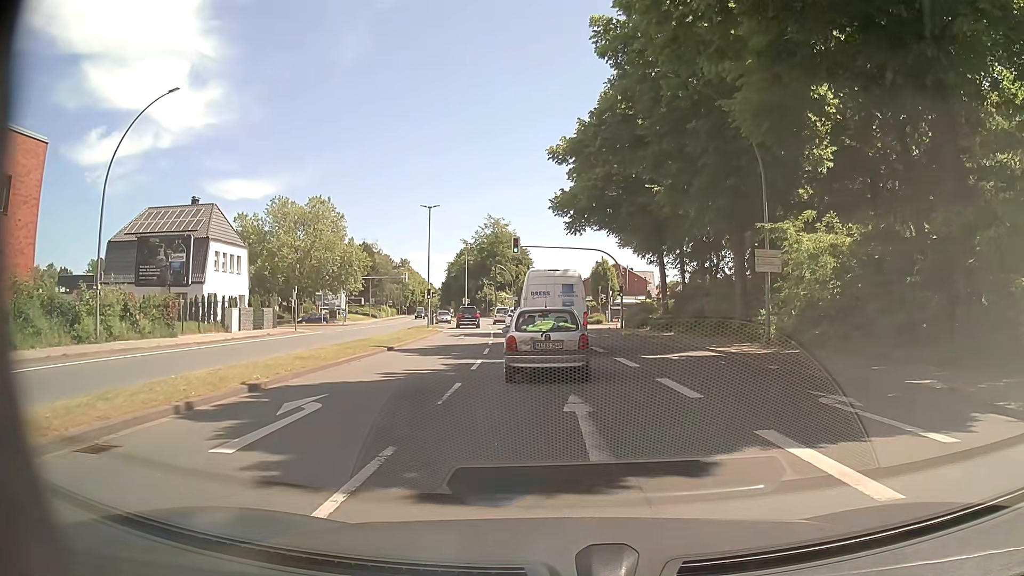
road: primary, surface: asphalt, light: Day
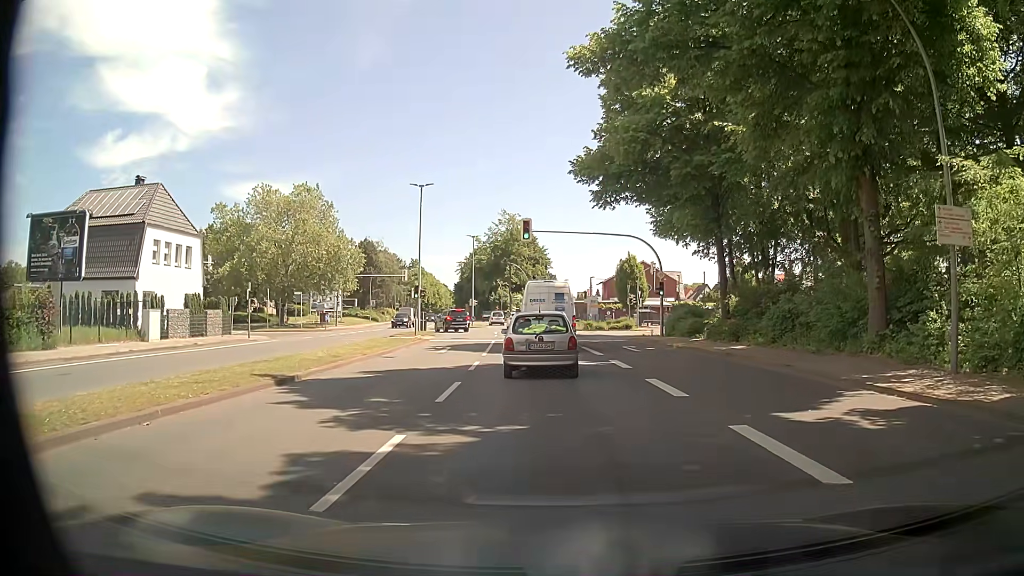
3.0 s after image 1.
(-0.2, +11.3) m; -2°
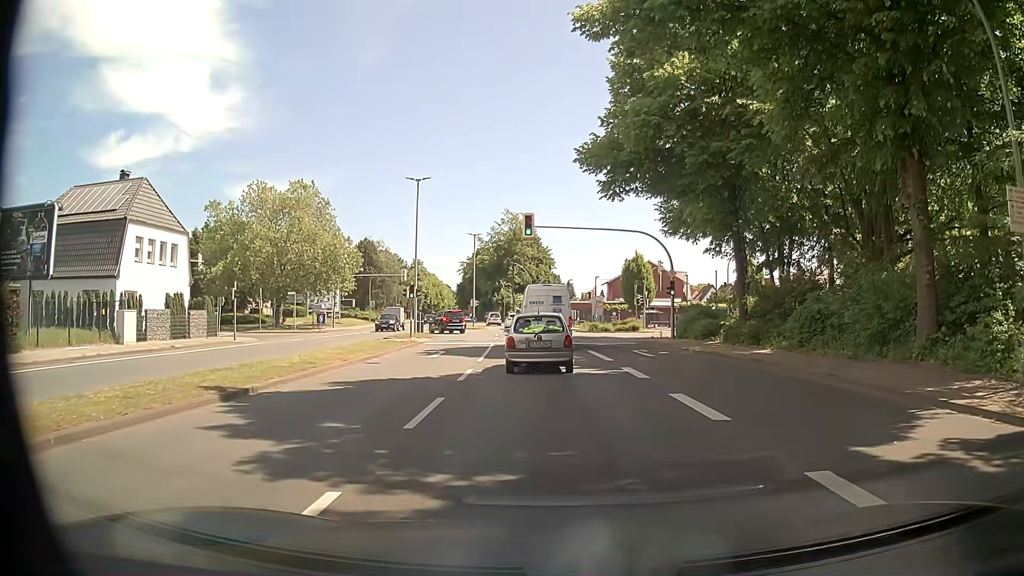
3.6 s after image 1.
(0.0, +2.5) m; 0°
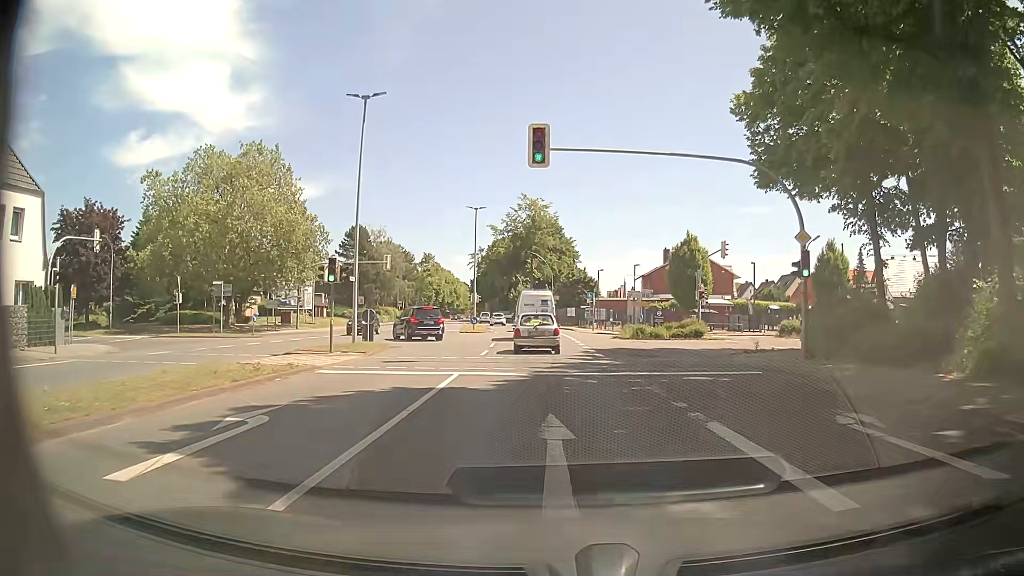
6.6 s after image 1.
(-0.4, +18.2) m; -4°
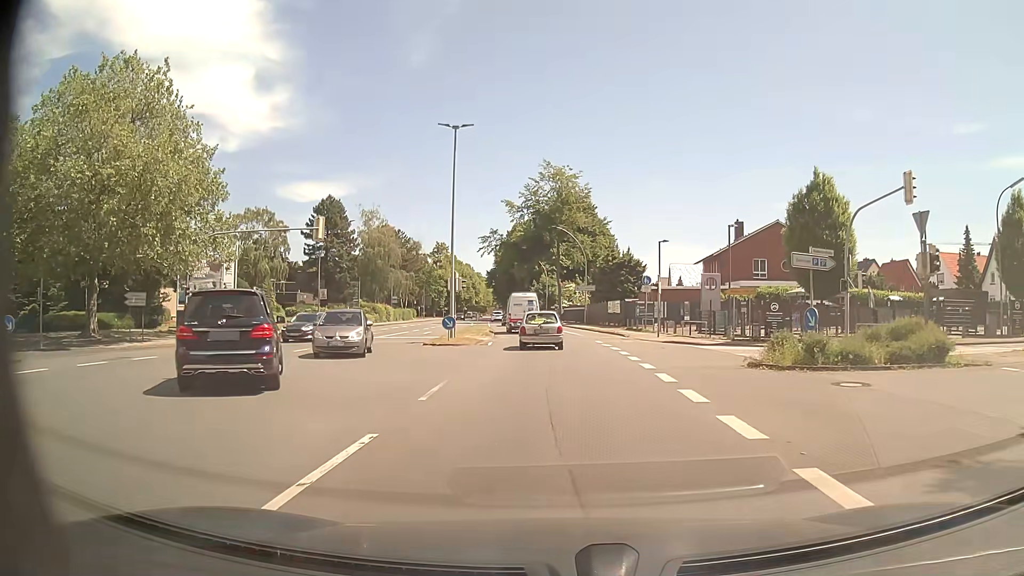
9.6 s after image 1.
(+0.1, +24.5) m; -2°
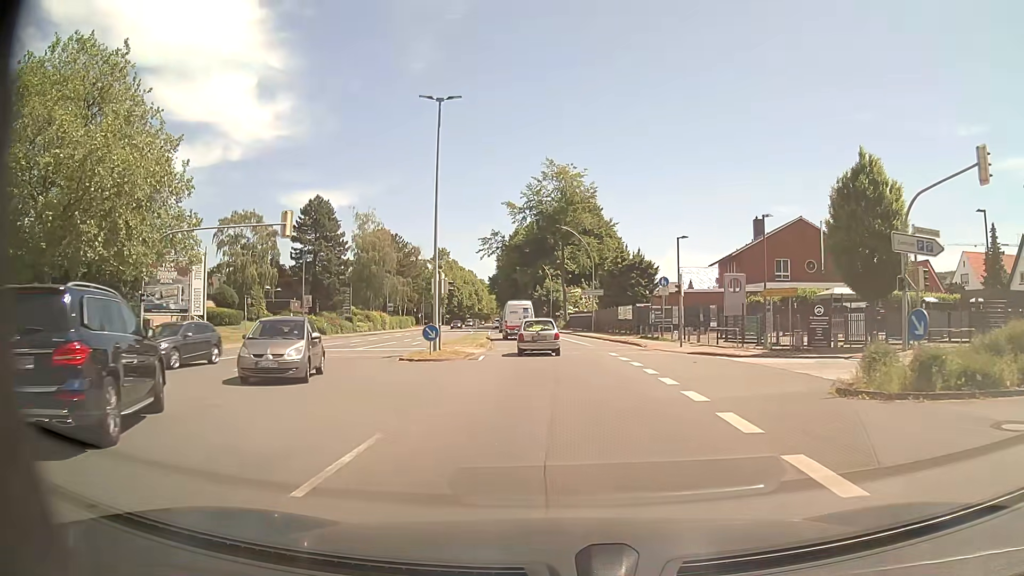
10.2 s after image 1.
(+0.1, +5.4) m; +1°
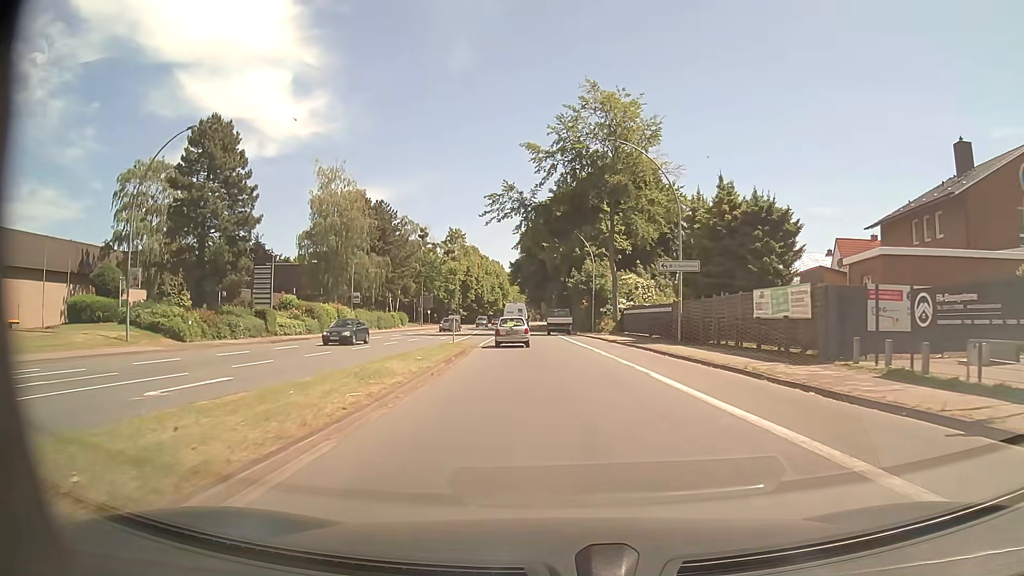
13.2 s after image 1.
(-0.9, +30.7) m; -4°
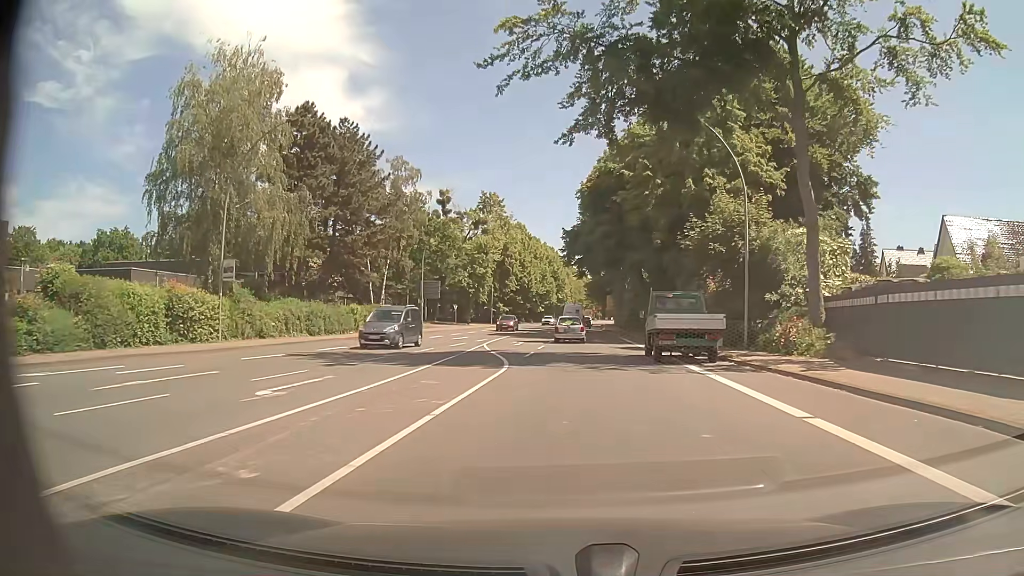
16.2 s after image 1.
(-1.6, +35.5) m; -4°
(0, +10) (0, +20) (0, +30) (+1, +40) (+1, +50) (+2, +60) (+2, +70) (+2, +80) (+3, +90) (+3, +100) m
